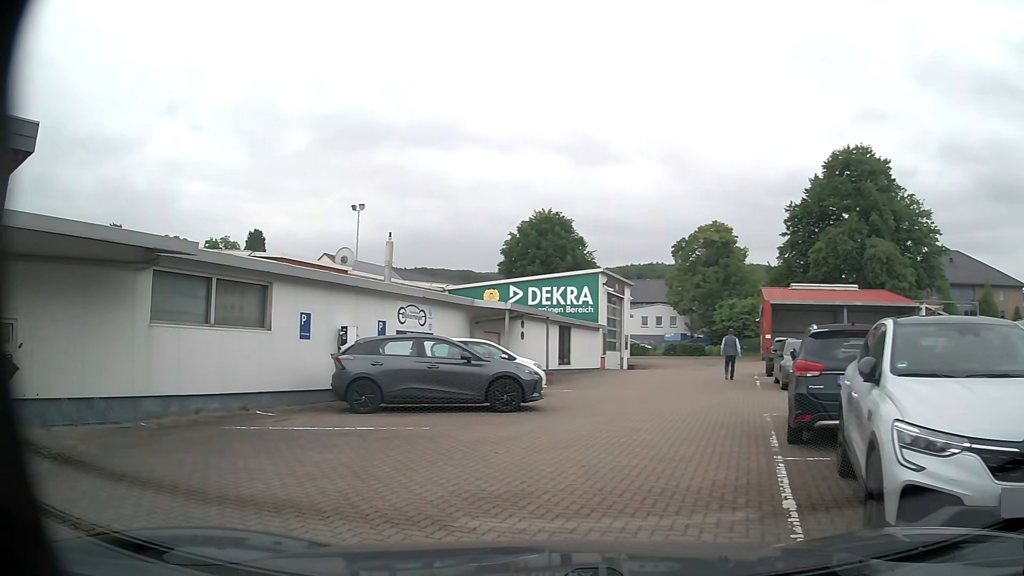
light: Day
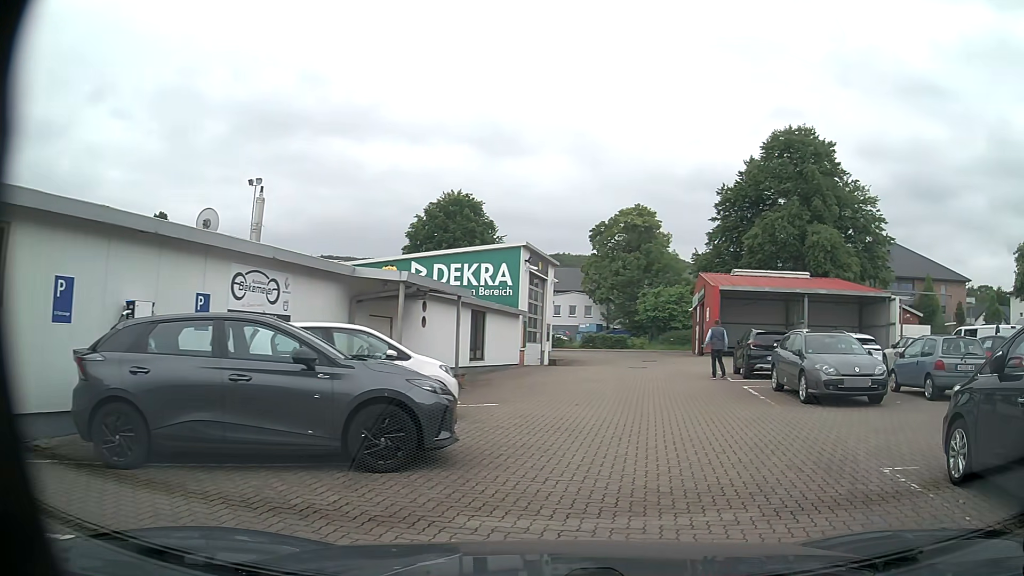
(-0.5, +6.9) m; +8°
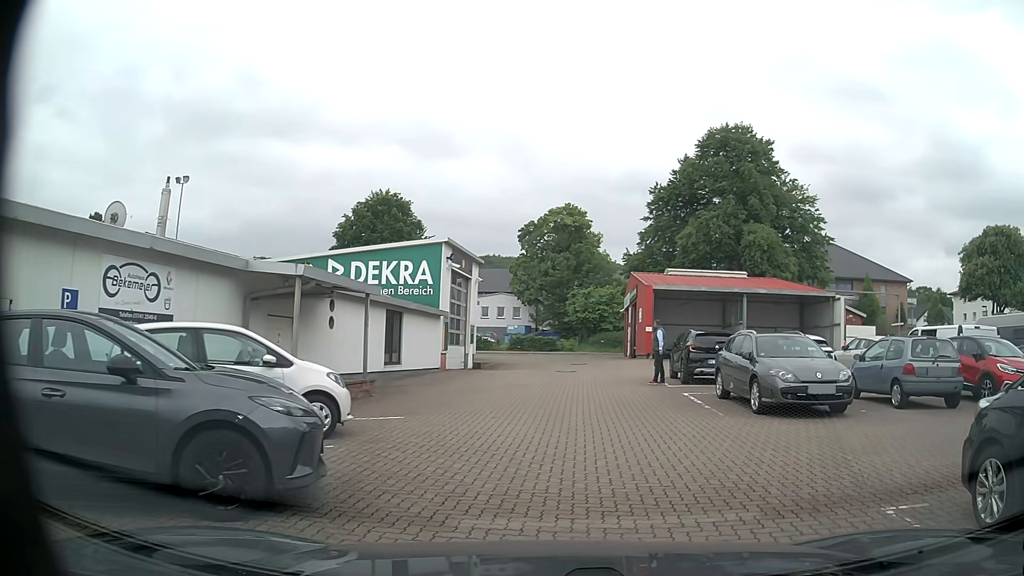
(+0.1, +1.8) m; +6°
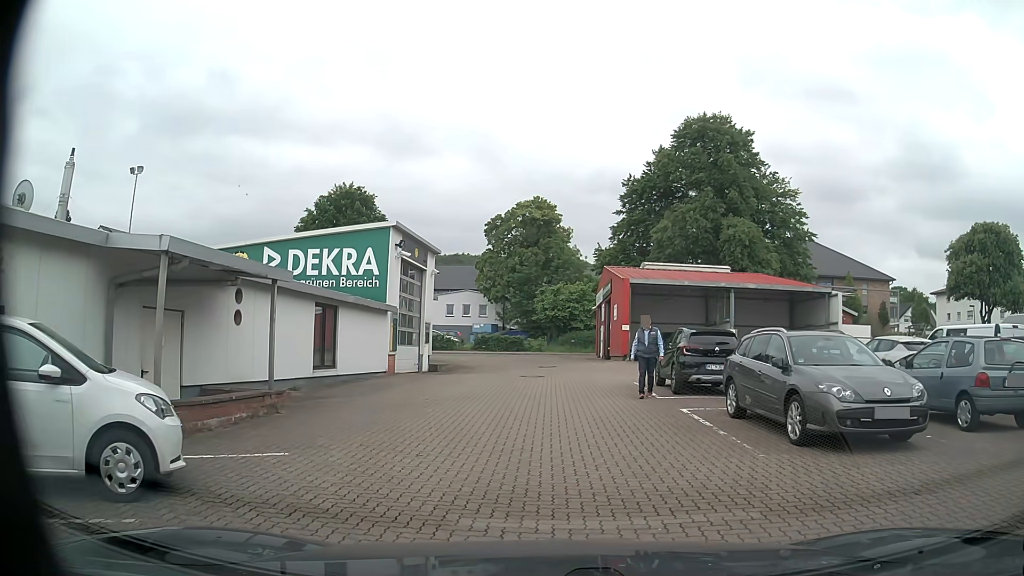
(+0.1, +3.7) m; +3°
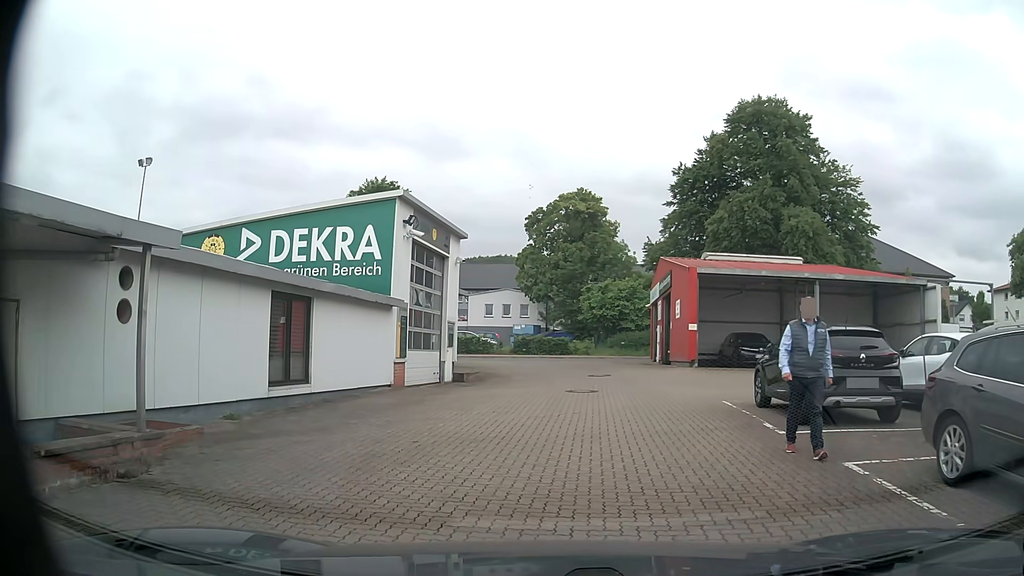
(-0.2, +5.4) m; -5°
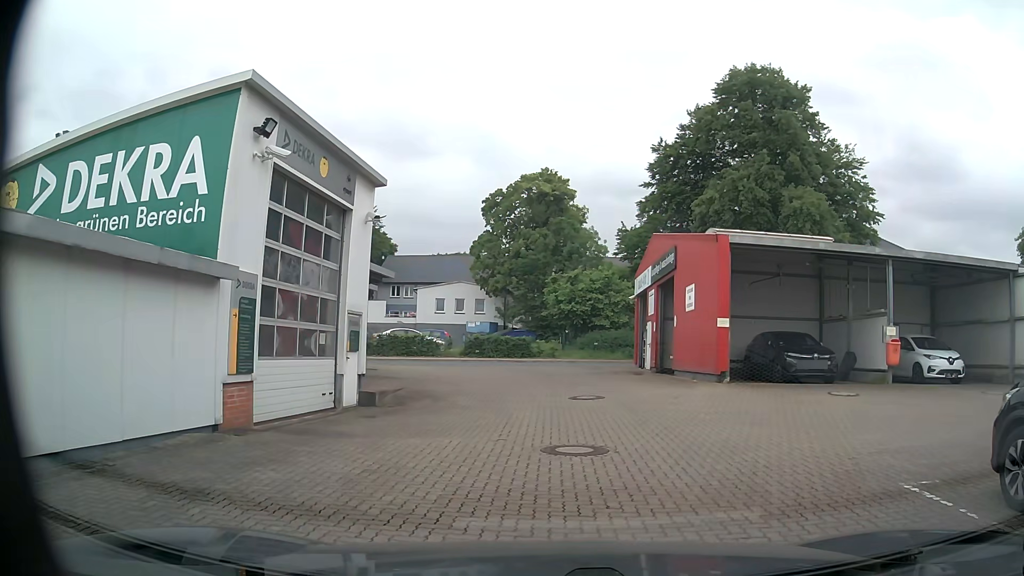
(-0.1, +8.6) m; +4°
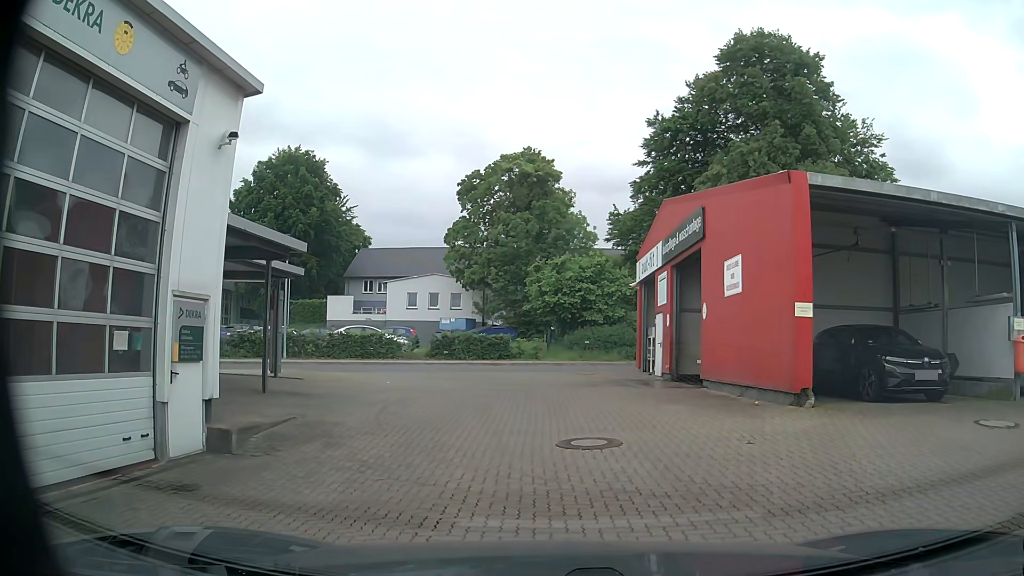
(+0.1, +6.6) m; +1°
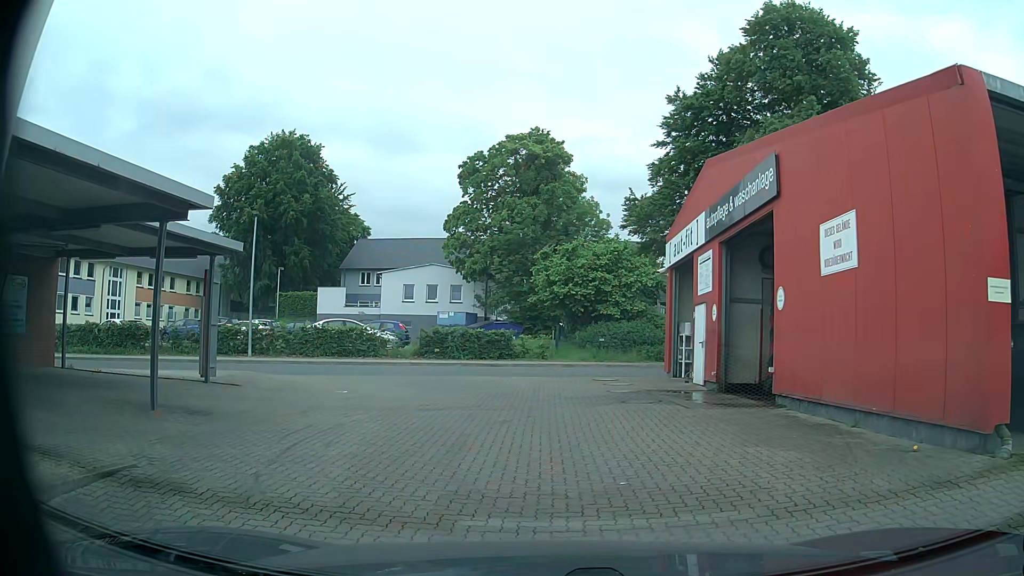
(-0.1, +4.9) m; 0°
